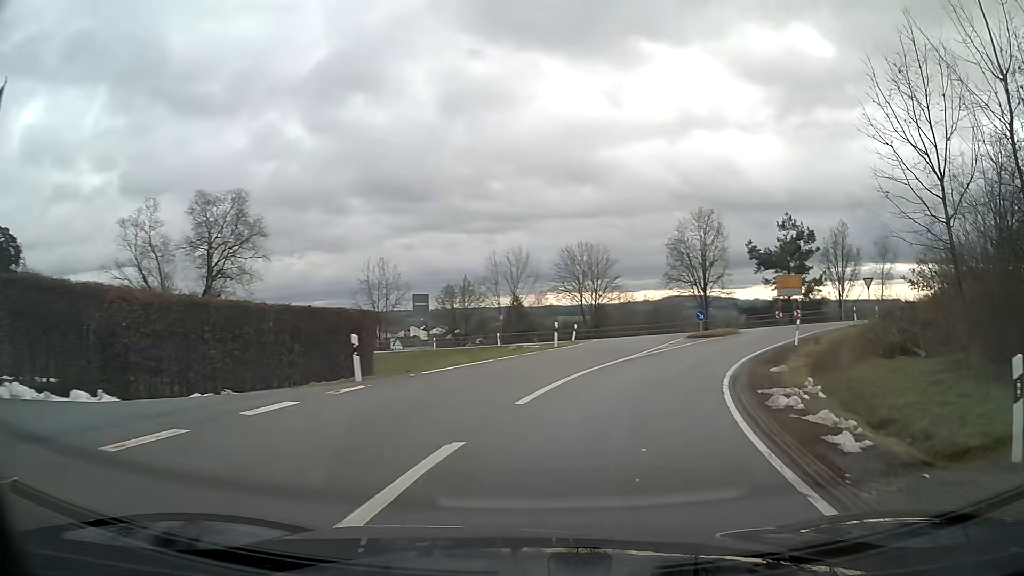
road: primary_link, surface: asphalt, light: Day
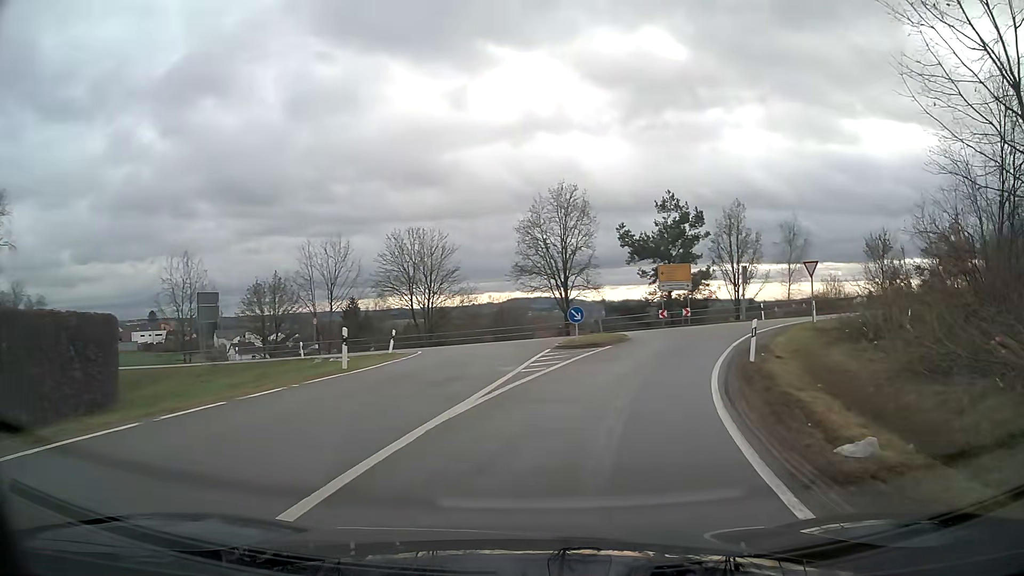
(+1.3, +12.2) m; +12°
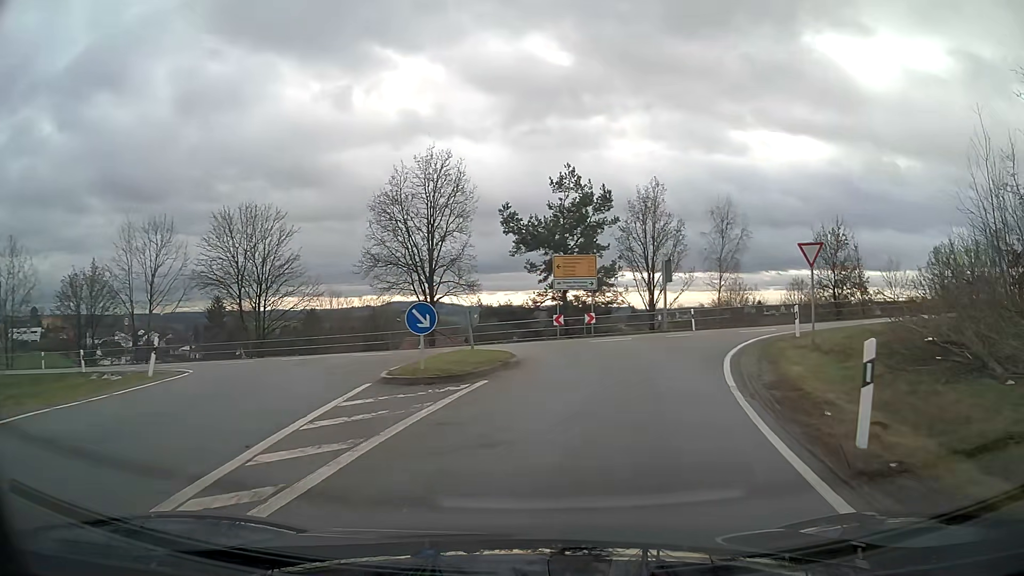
(+1.0, +11.3) m; +9°
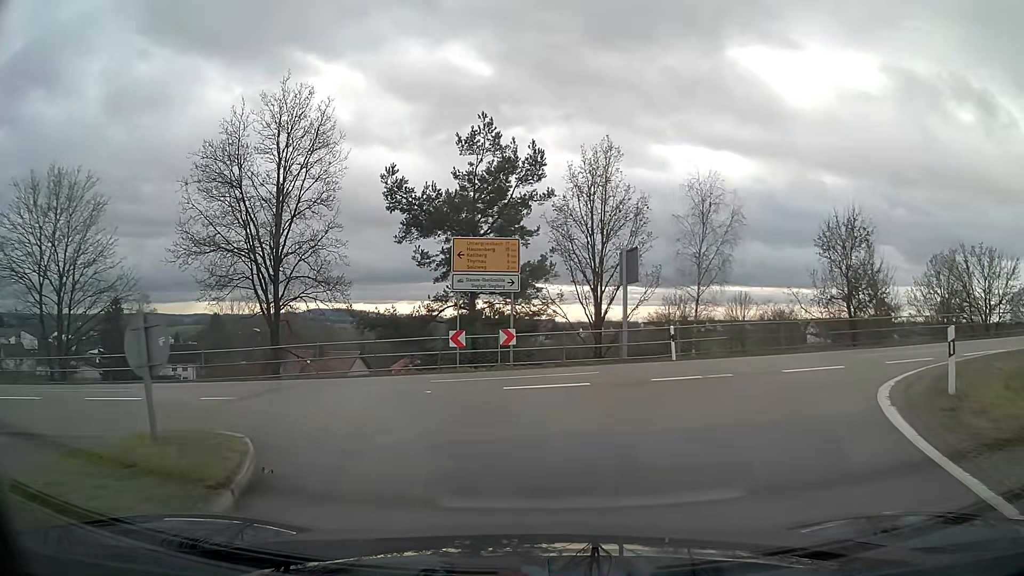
(+0.7, +12.5) m; +5°
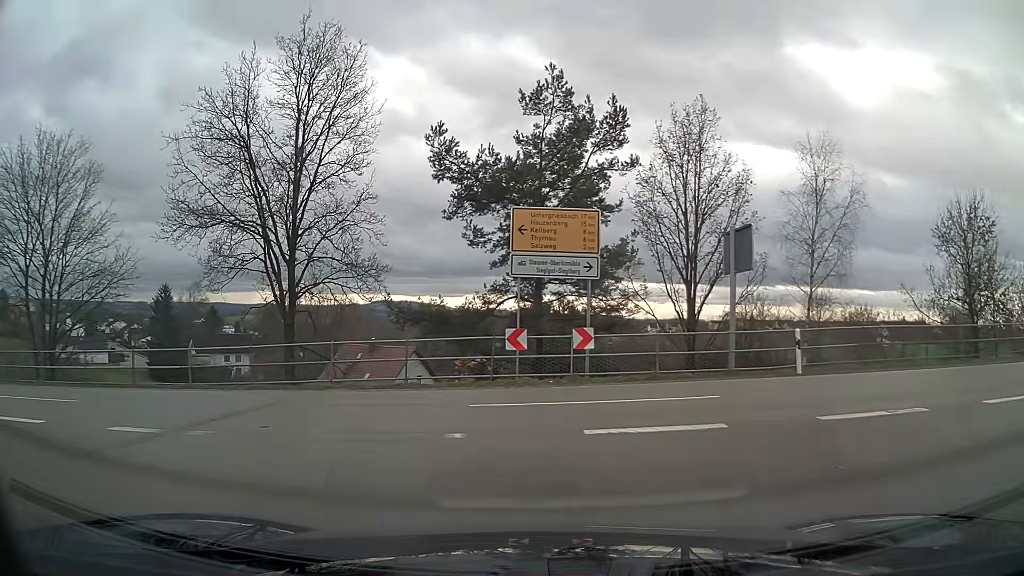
(-0.3, +5.2) m; -7°
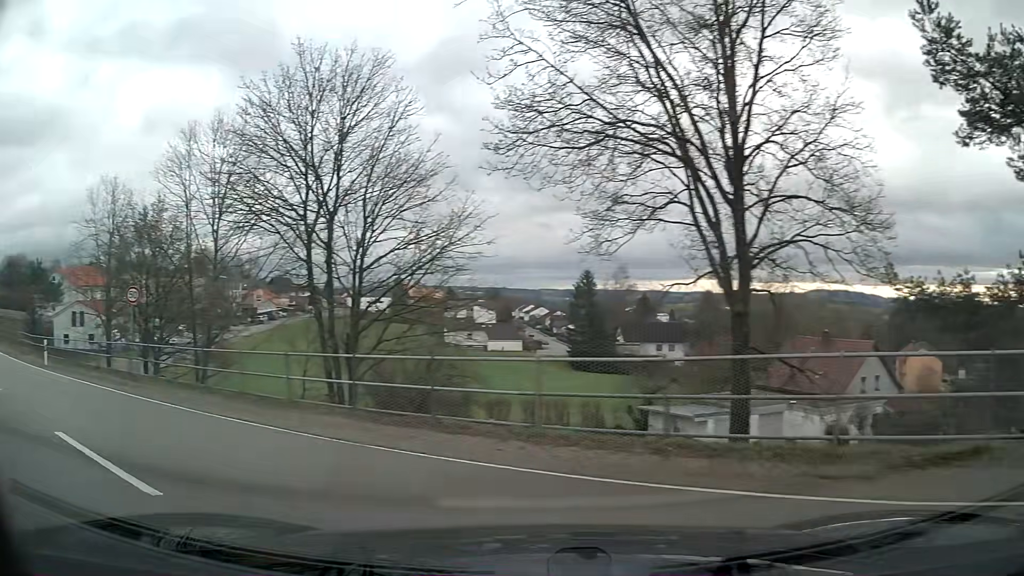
(-2.8, +8.9) m; -42°
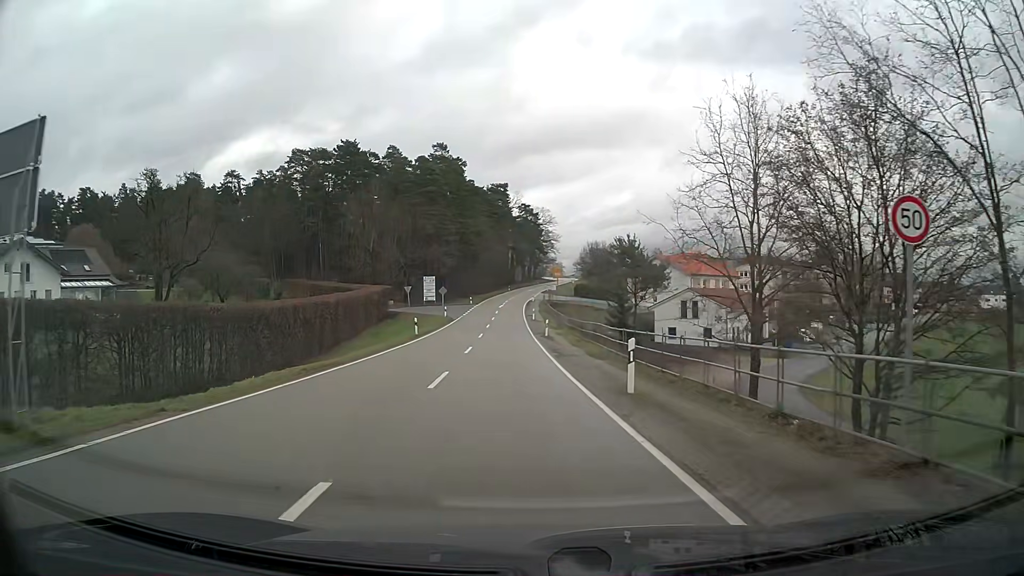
(-8.9, +14.1) m; -46°
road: secondary
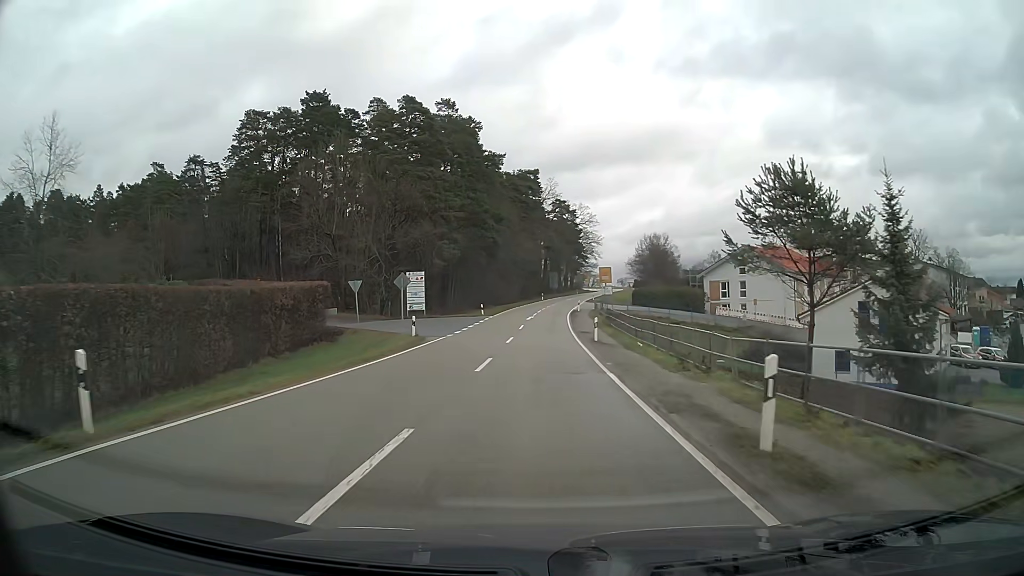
(-1.2, +34.2) m; -2°
(0, +10) (0, +20) (0, +30) (+1, +40) (+1, +50) (+2, +60) (+2, +70) (+3, +80) (+5, +90) (+6, +100) m
